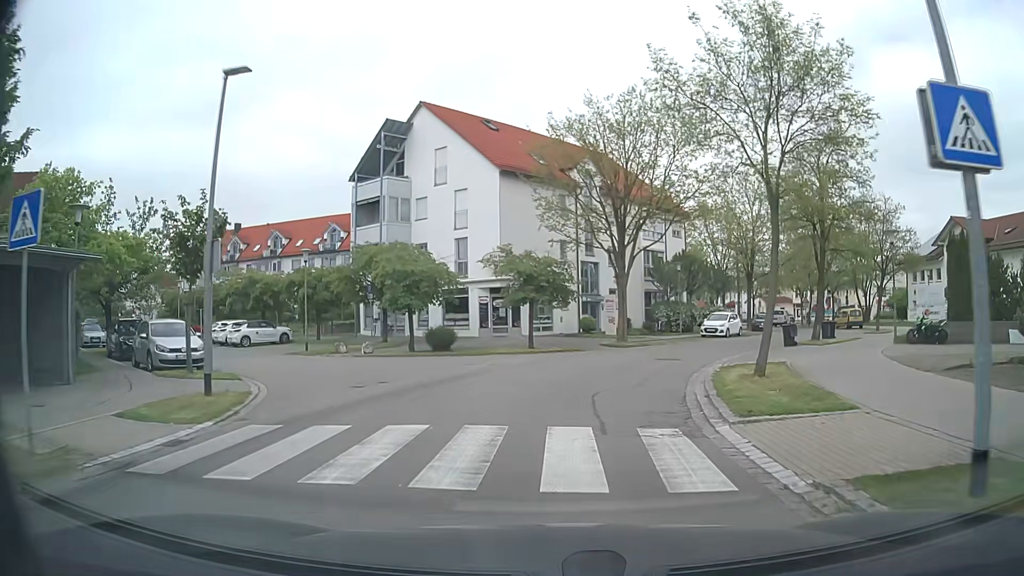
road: residential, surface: asphalt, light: Day
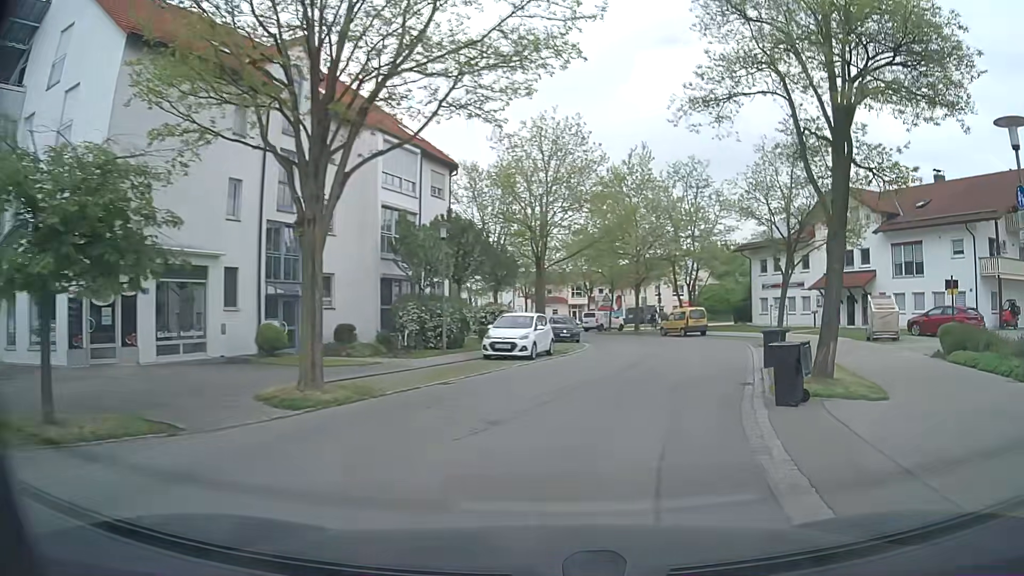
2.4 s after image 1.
(+2.3, +18.8) m; +20°
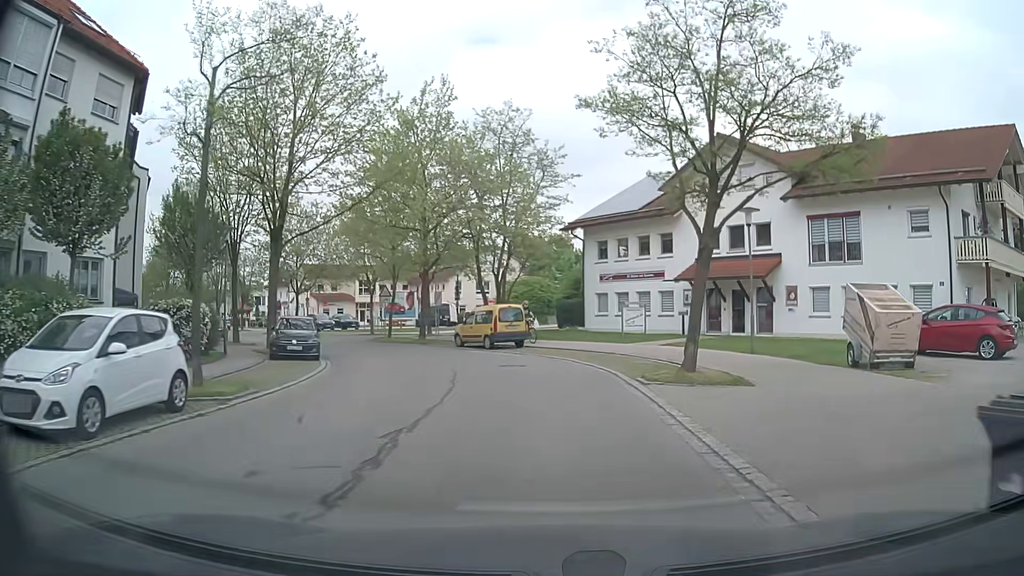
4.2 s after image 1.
(+2.4, +14.4) m; +17°
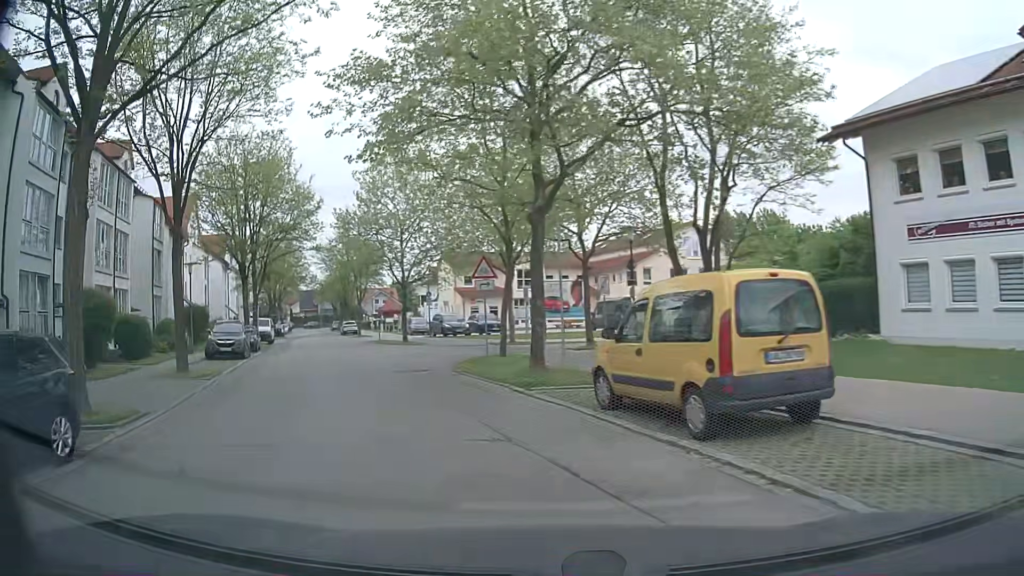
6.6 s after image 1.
(-1.3, +20.1) m; -16°
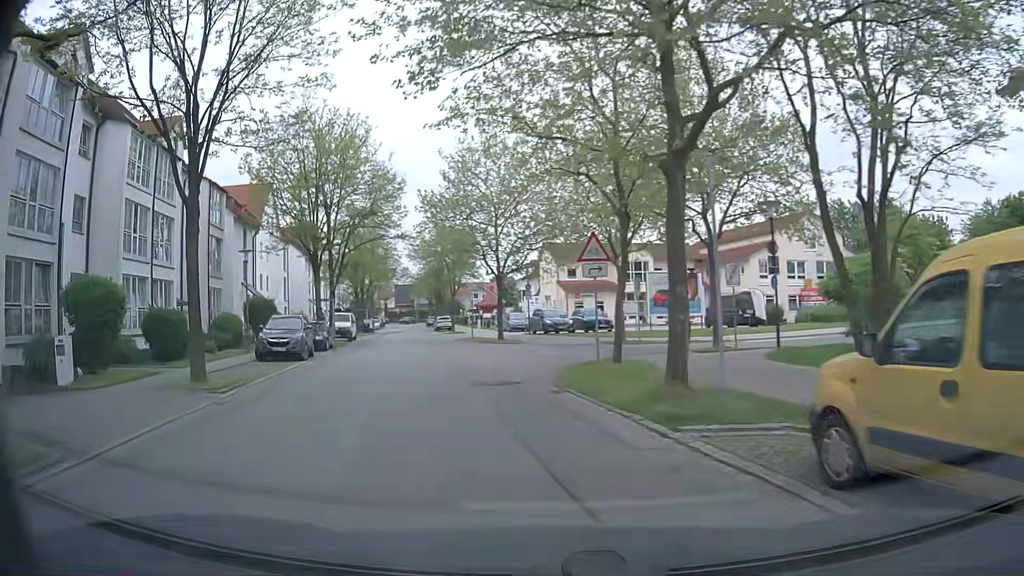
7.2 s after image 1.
(-0.4, +4.7) m; -8°
(-1, +10) (-2, +20) (+4, +28) (+13, +31) (+23, +34) (+33, +35) (+43, +36) (+52, +33) (+62, +31) (+71, +34) m
